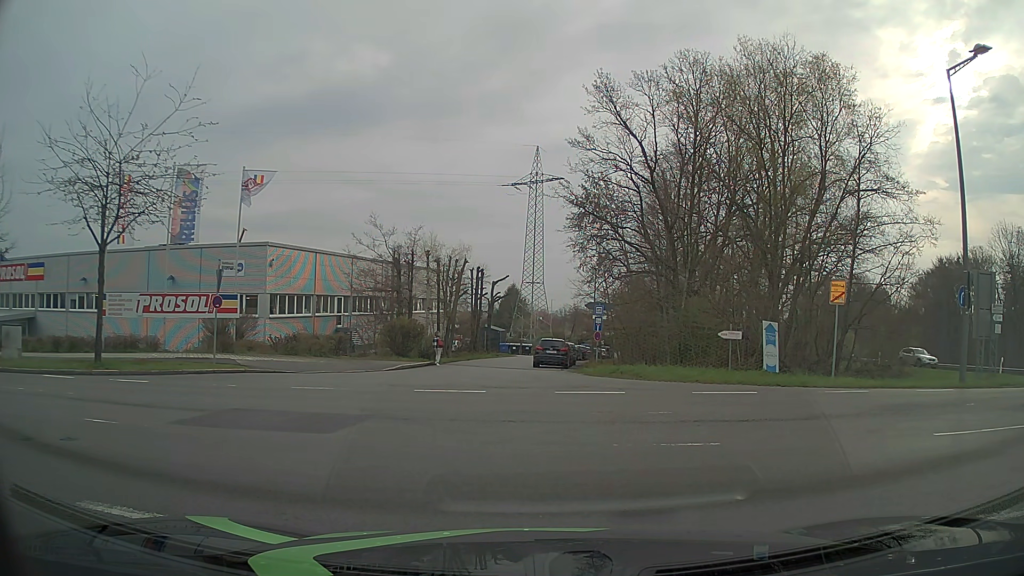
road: residential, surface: asphalt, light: Day
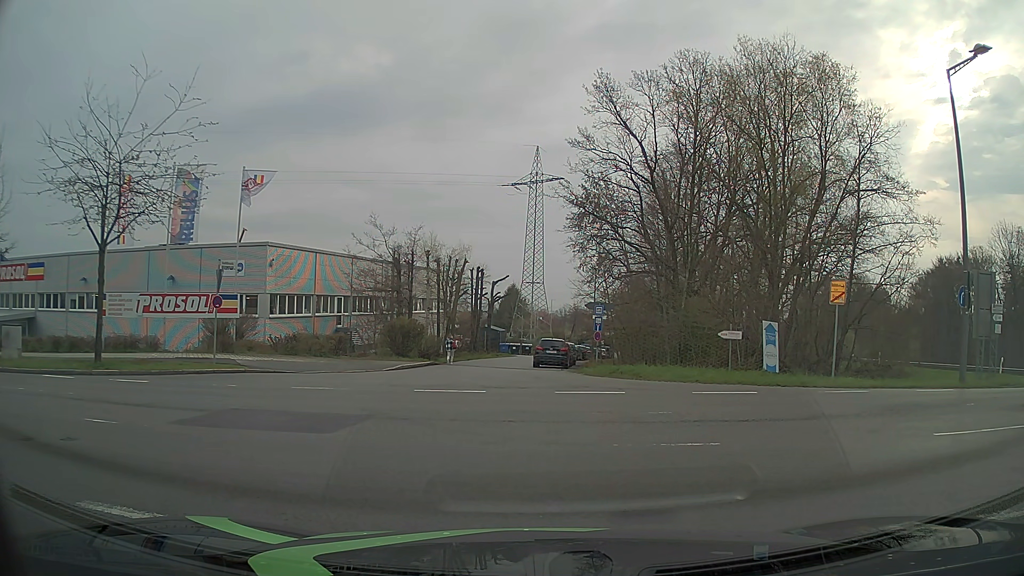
(0.0, 0.0) m; 0°
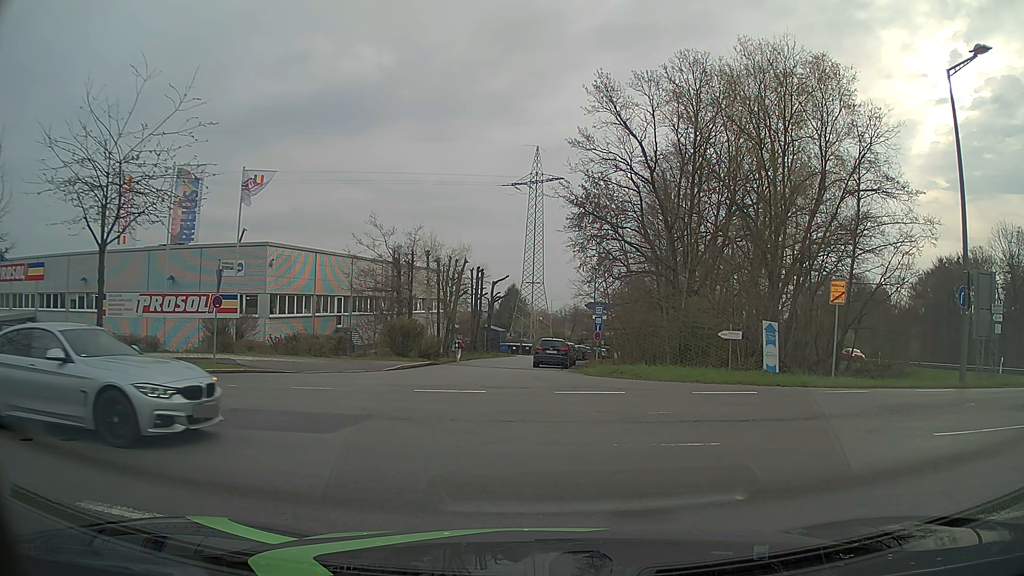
(0.0, 0.0) m; 0°
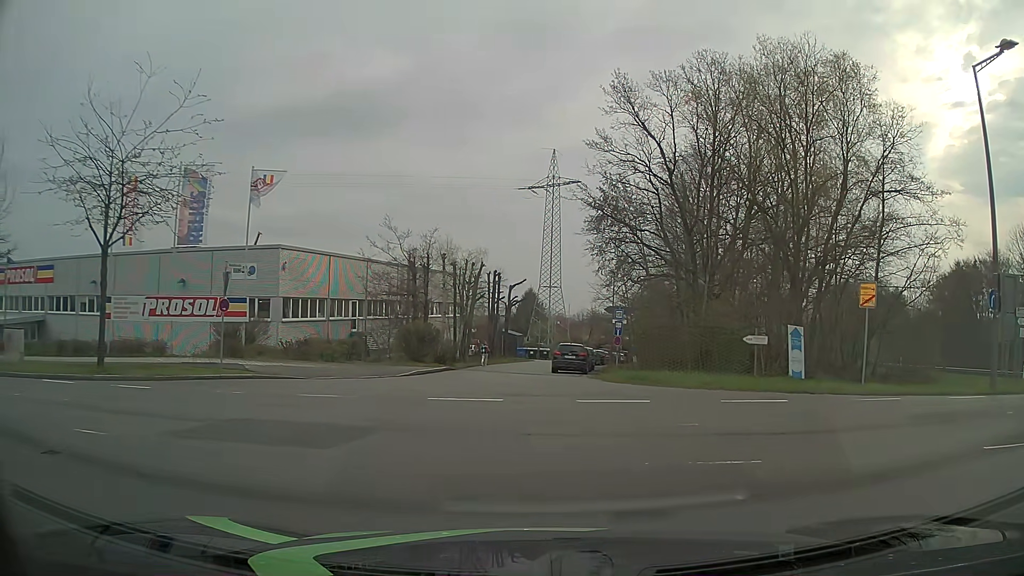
(0.0, +0.9) m; -2°
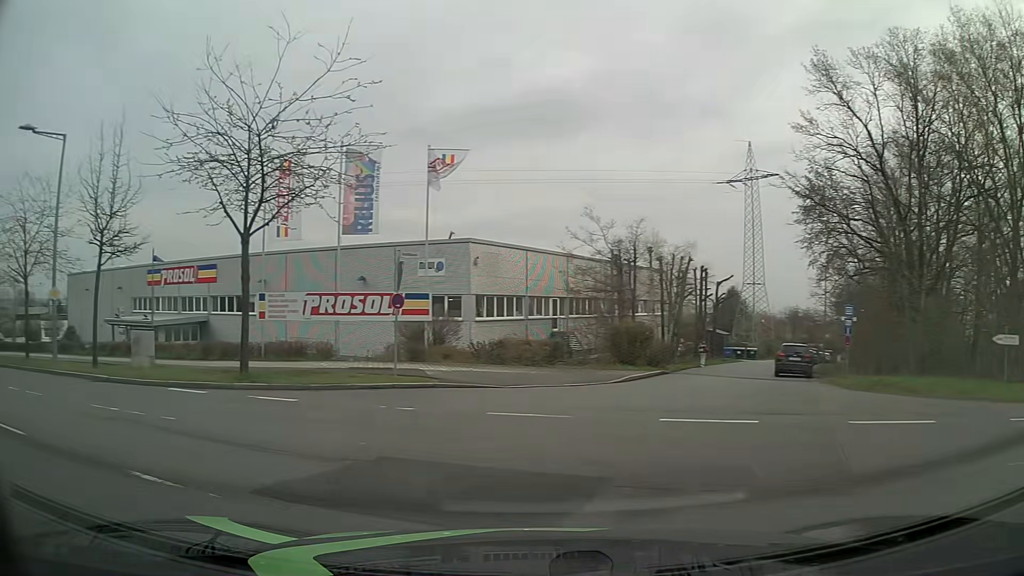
(-0.5, +3.6) m; -17°
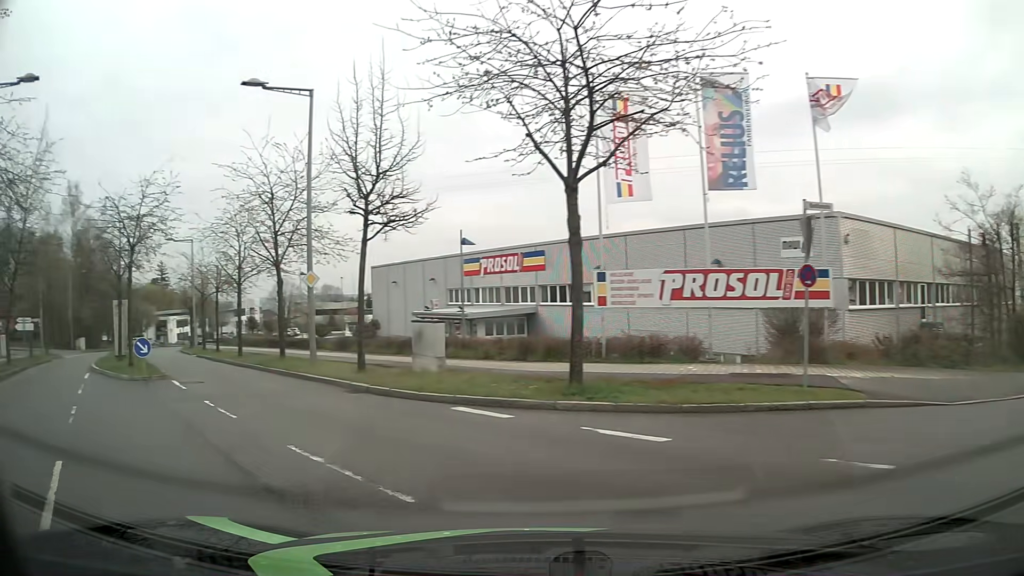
(-1.6, +6.0) m; -29°
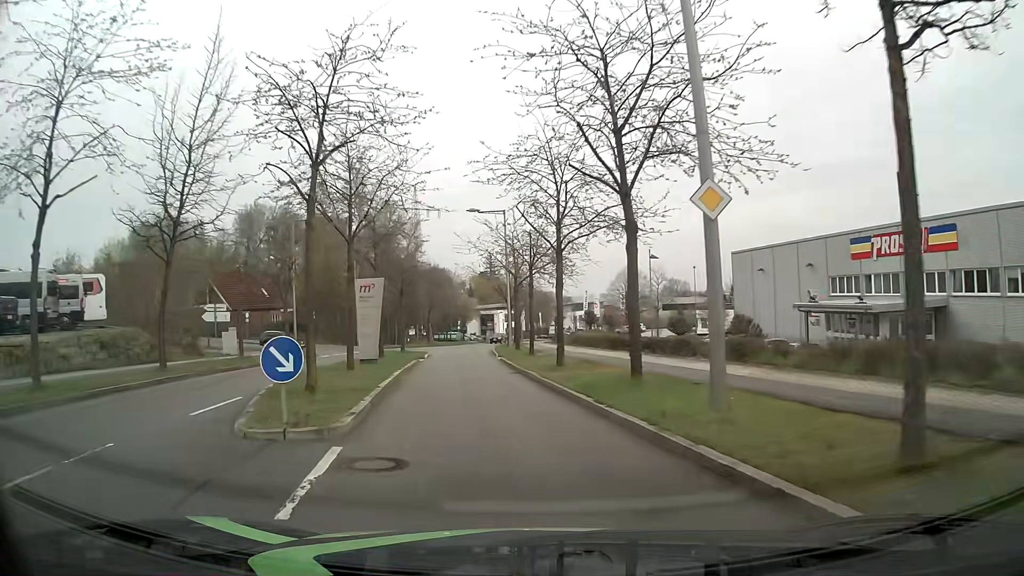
(-4.0, +12.2) m; -29°
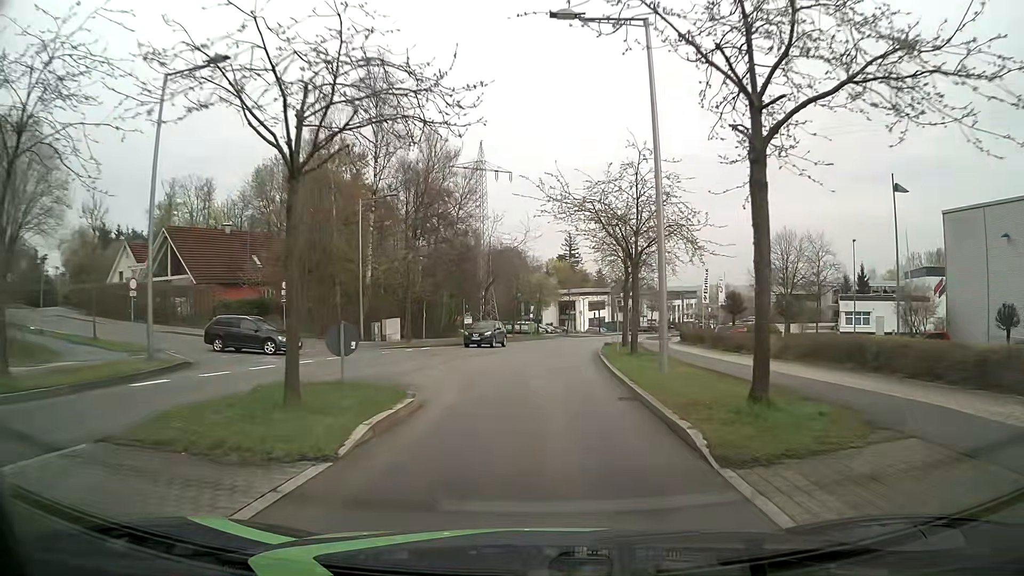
(-2.7, +27.5) m; -6°
(0, +10) (0, +20) (+1, +30) (+1, +40) (+3, +50) (+8, +58) (+17, +61) (+27, +58) (+36, +56) (+46, +53) m
